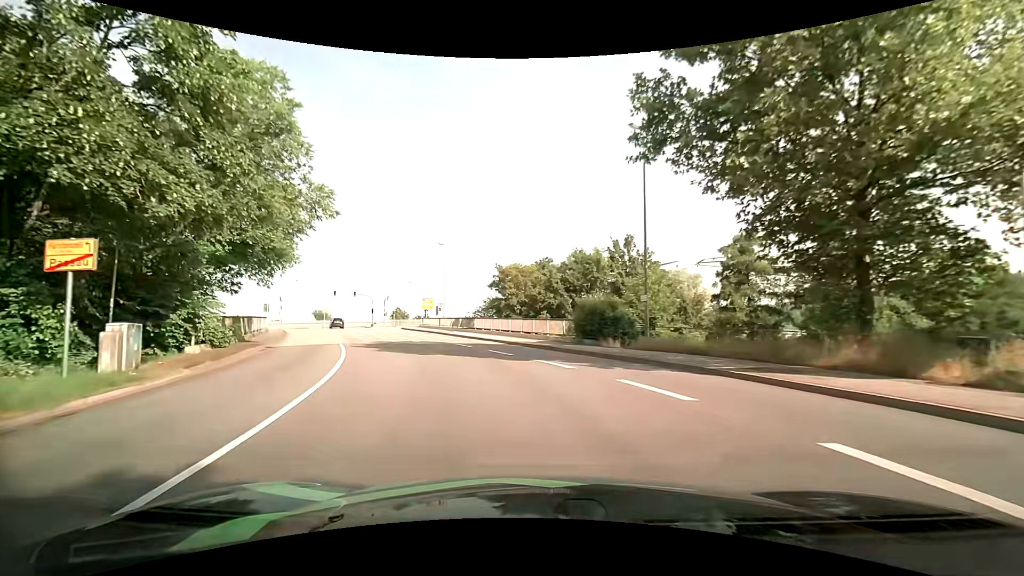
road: primary_link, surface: asphalt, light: Day
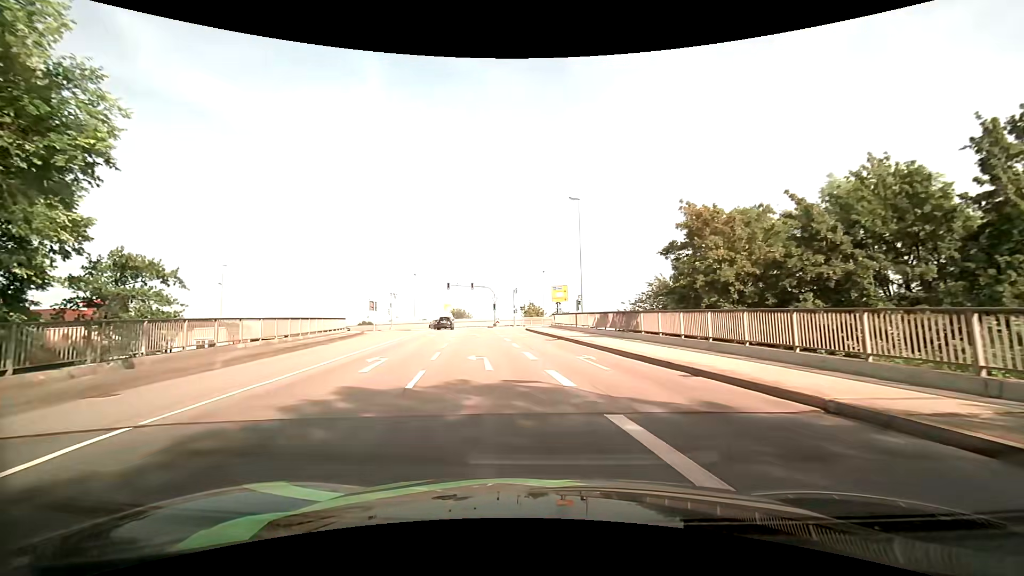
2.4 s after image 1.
(-3.2, +21.3) m; -16°
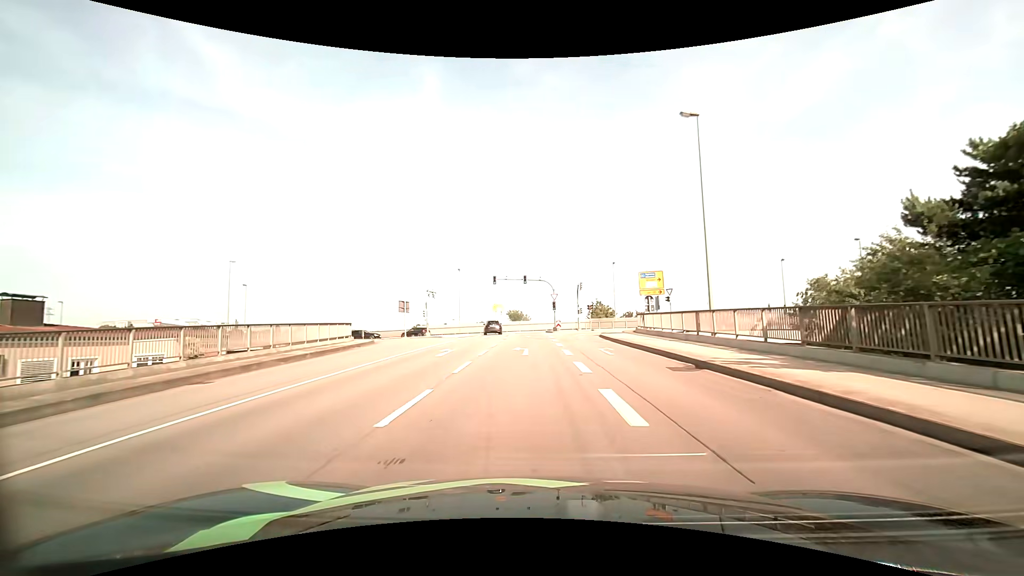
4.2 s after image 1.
(-1.4, +15.4) m; -8°
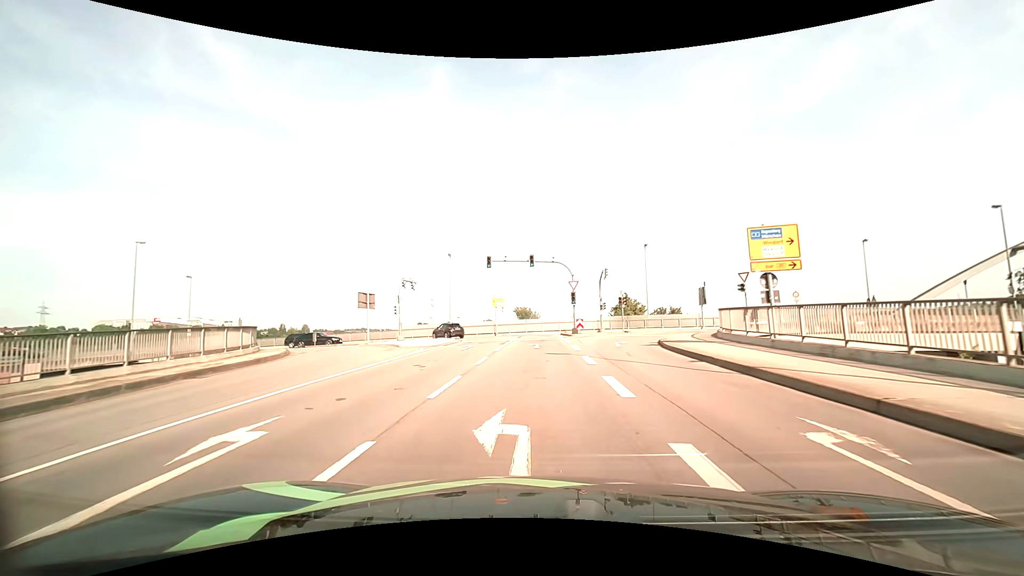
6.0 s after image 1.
(-0.3, +16.0) m; -2°
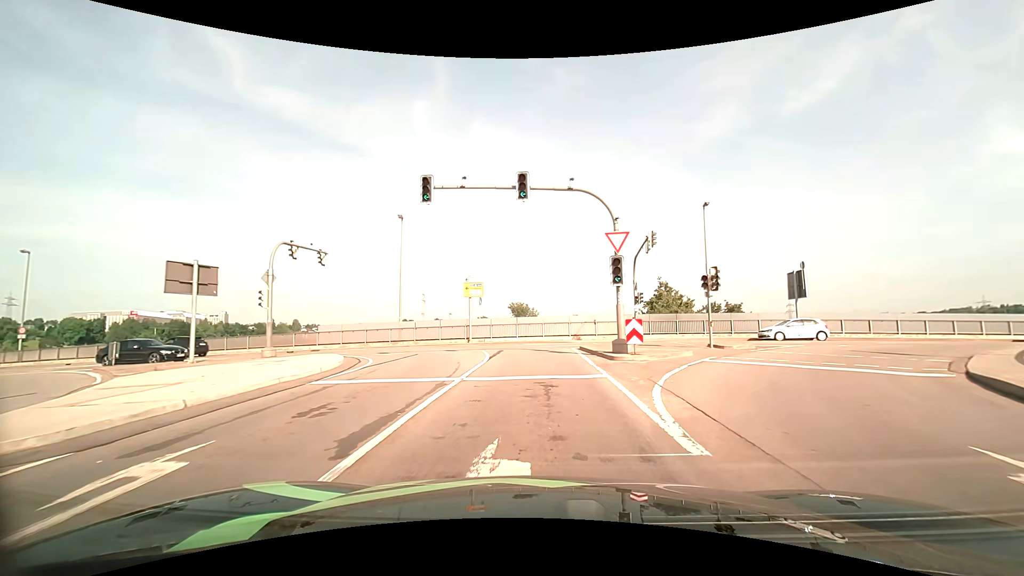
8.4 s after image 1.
(+0.2, +21.5) m; 0°
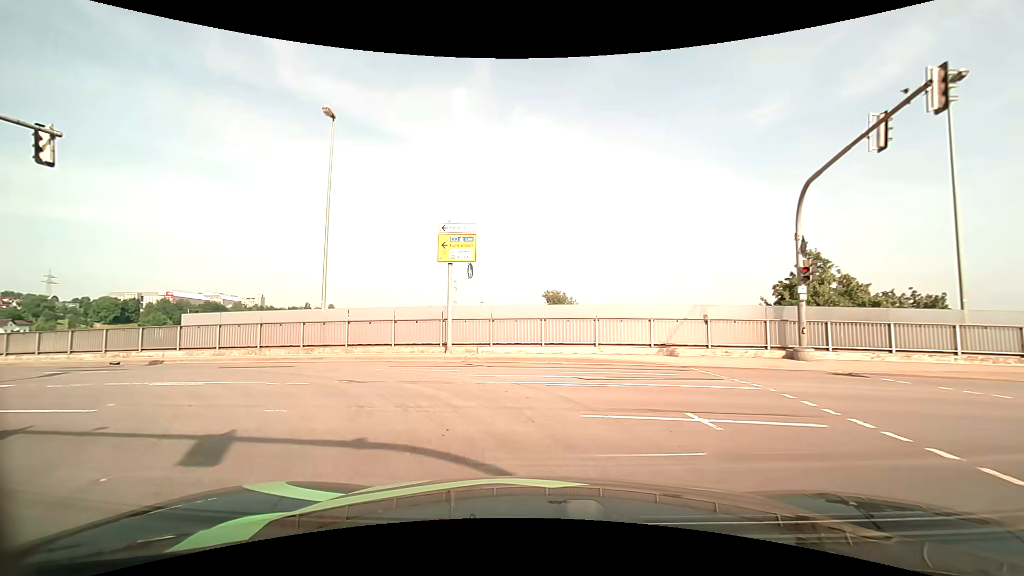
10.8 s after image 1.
(-0.2, +18.8) m; -4°
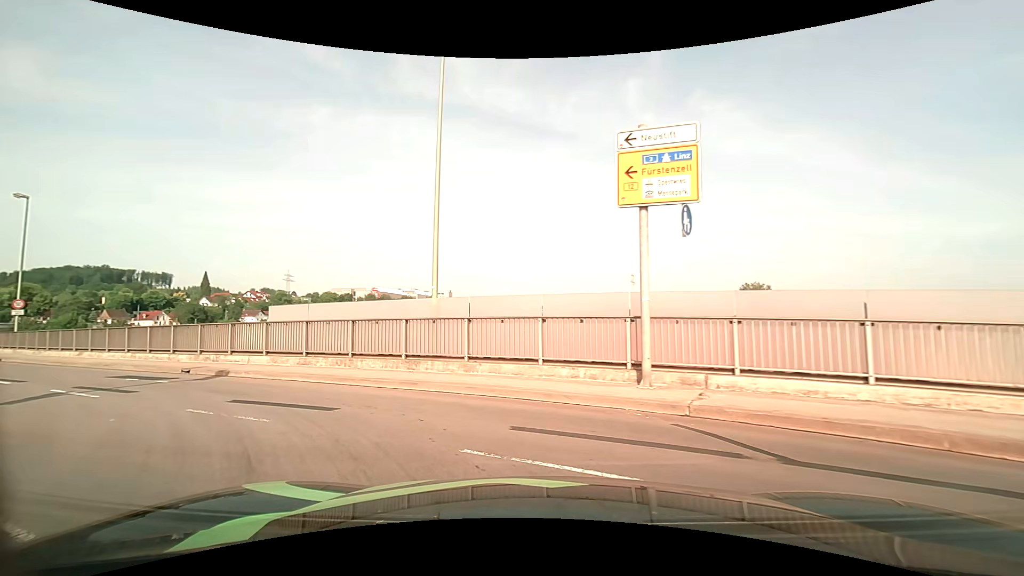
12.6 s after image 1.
(-1.3, +8.9) m; -21°
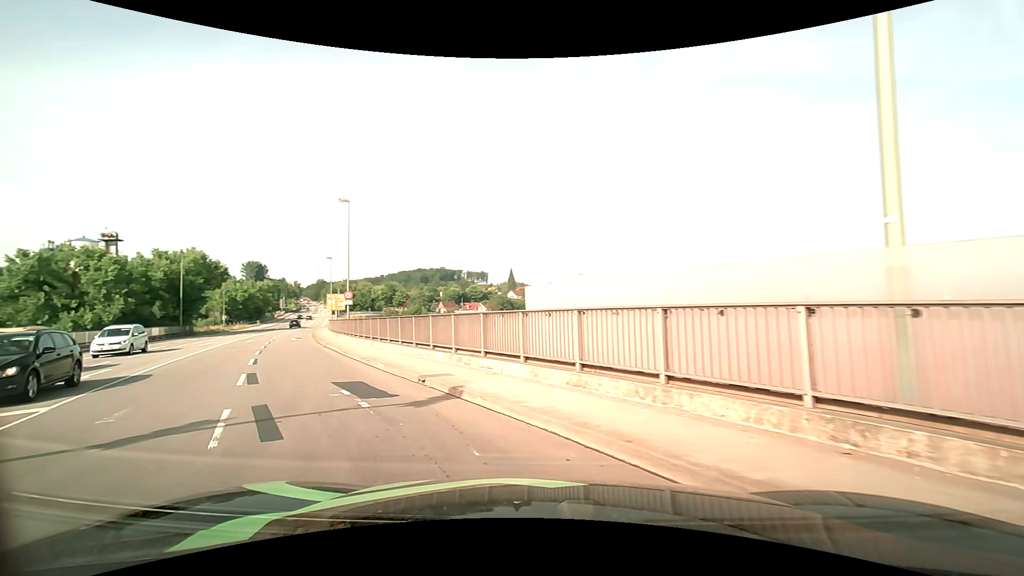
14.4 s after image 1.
(-1.9, +7.4) m; -32°
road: primary
(-3, +10) (-8, +18) (-13, +27) (-17, +36) (-22, +45) (-26, +54) (-30, +63) (-34, +72) (-38, +81) (-42, +91) m
